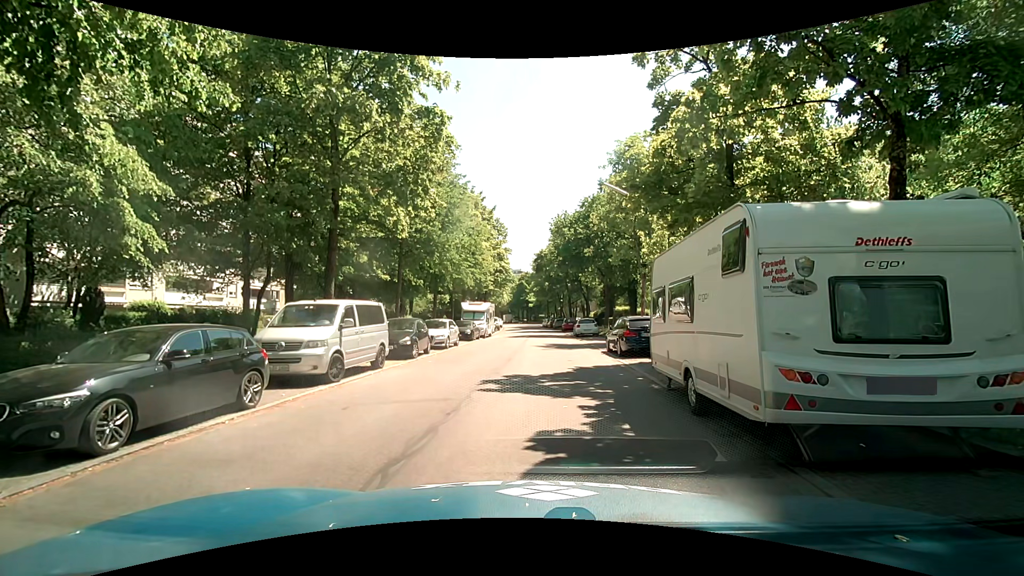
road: residential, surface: asphalt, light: Day
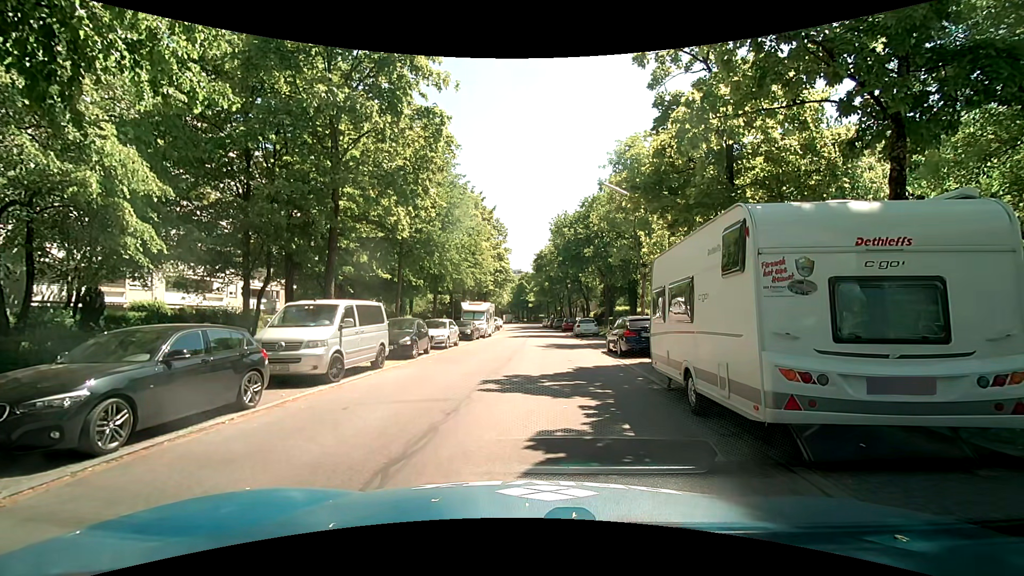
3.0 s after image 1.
(0.0, 0.0) m; 0°
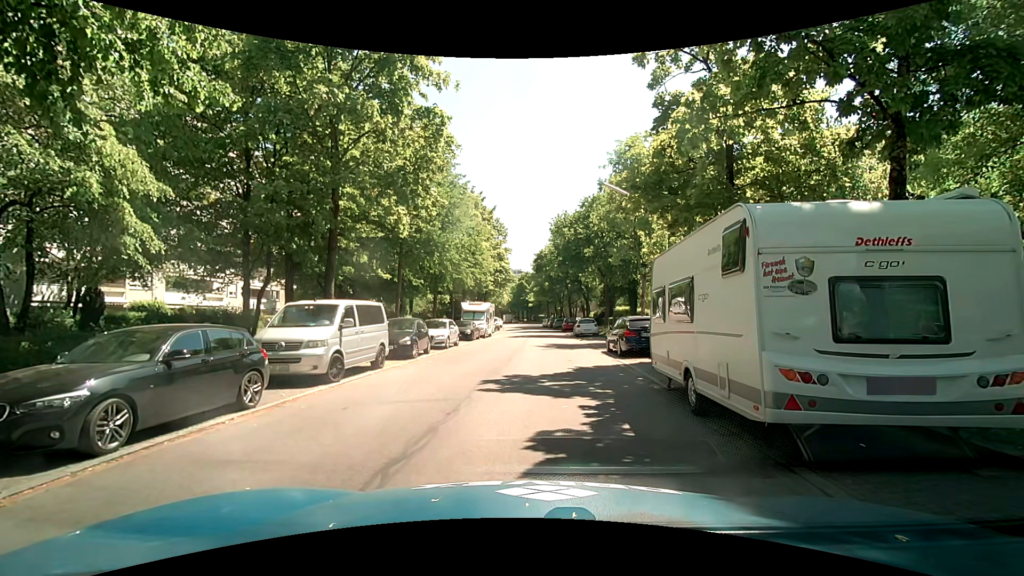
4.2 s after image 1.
(0.0, 0.0) m; 0°
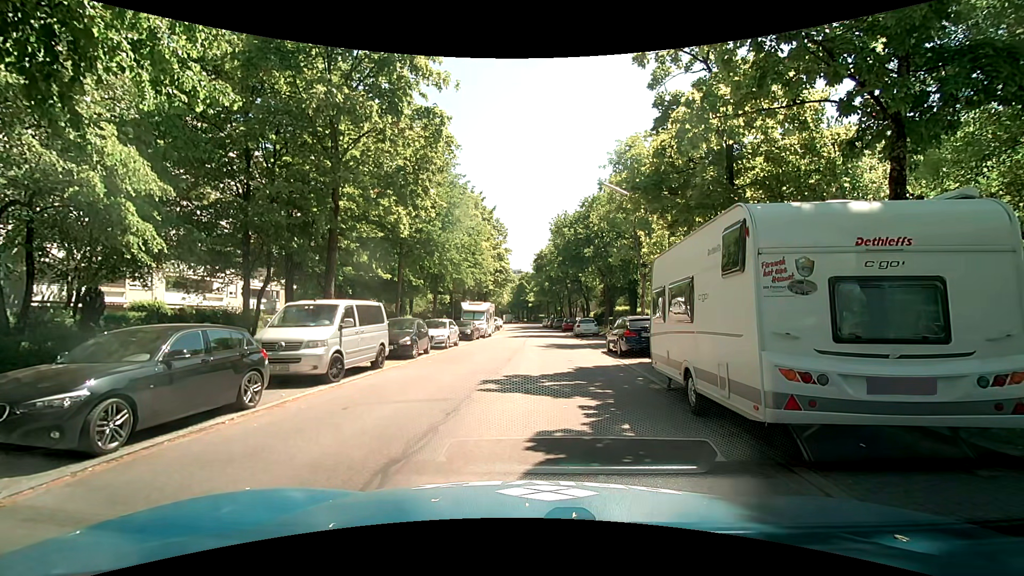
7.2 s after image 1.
(0.0, 0.0) m; 0°
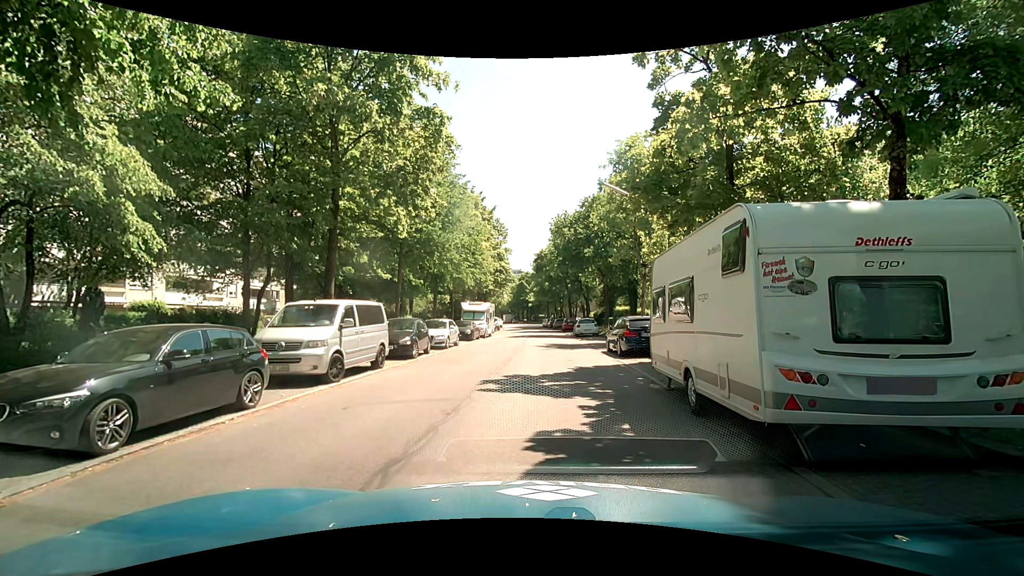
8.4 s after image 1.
(0.0, 0.0) m; 0°
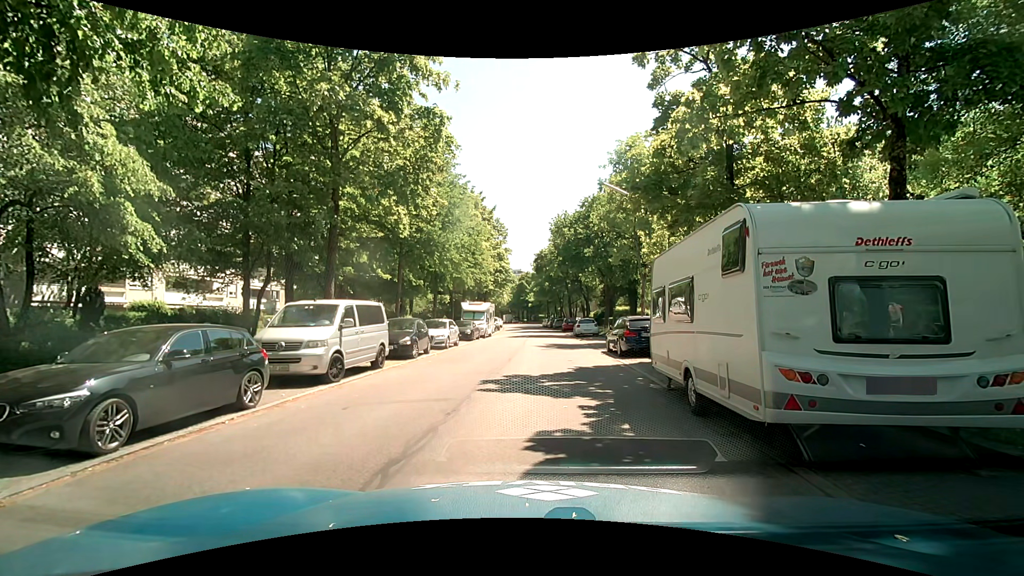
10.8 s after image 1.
(0.0, 0.0) m; 0°
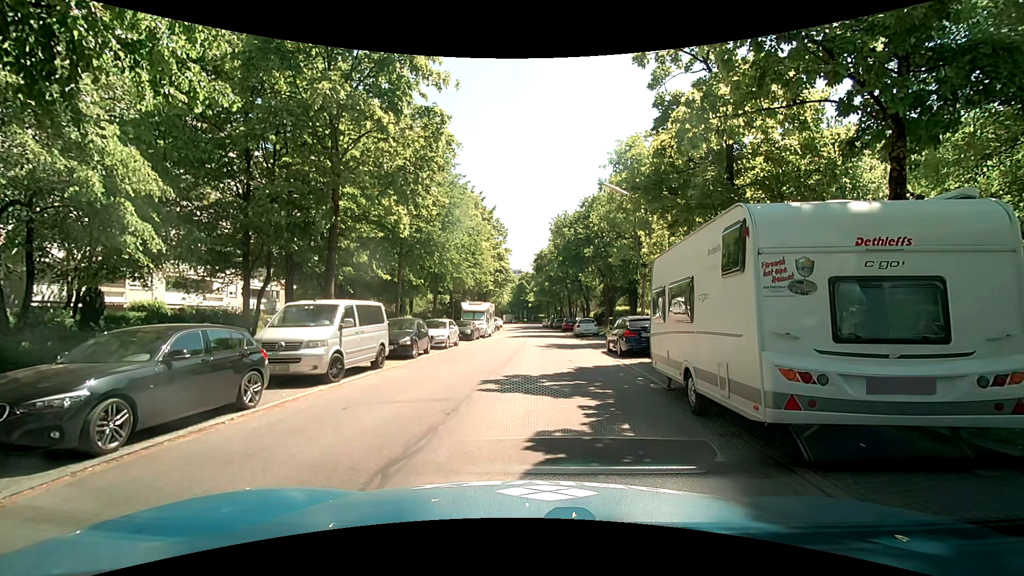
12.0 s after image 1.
(0.0, 0.0) m; 0°
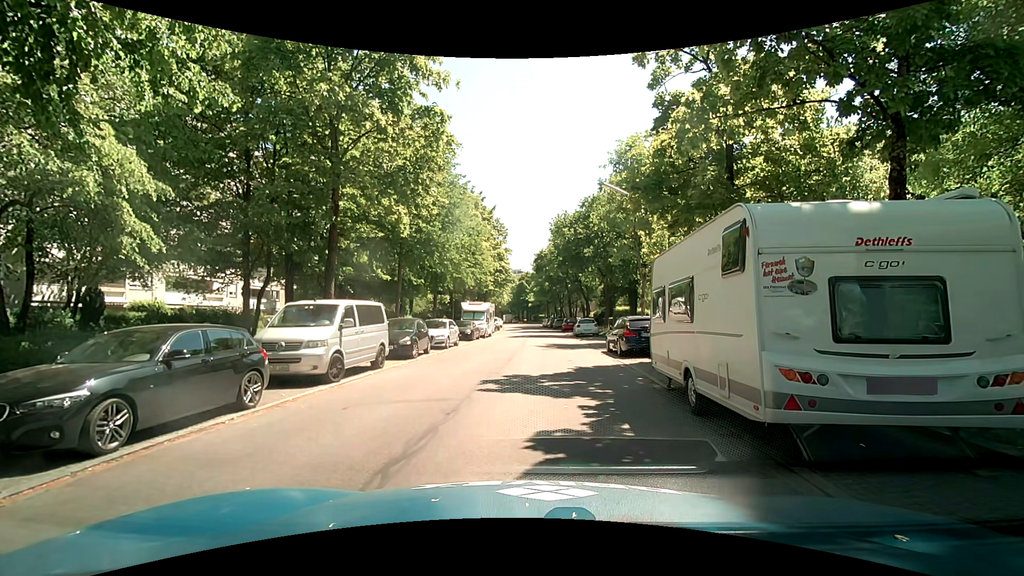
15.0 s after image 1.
(0.0, 0.0) m; 0°
